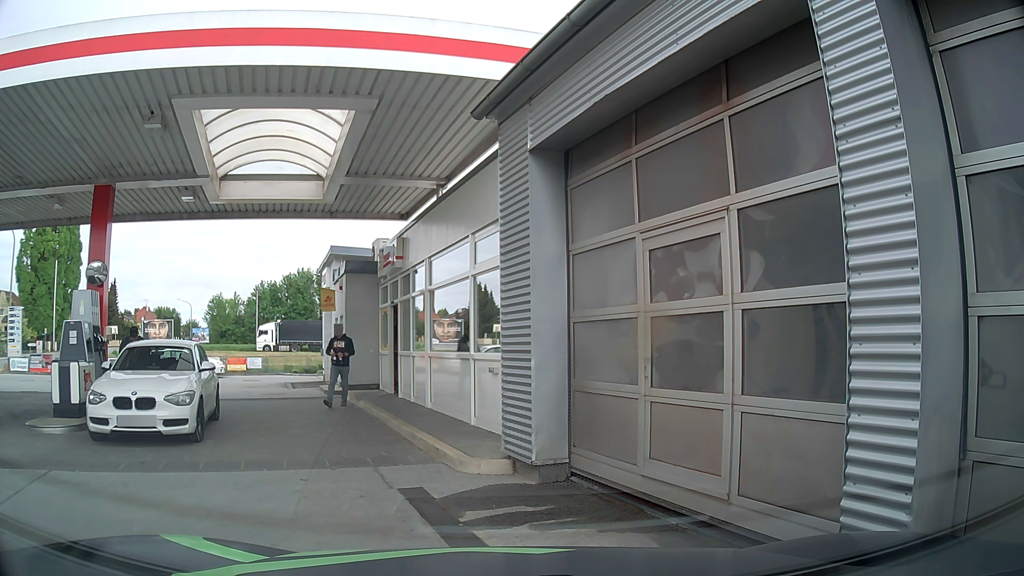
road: service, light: Day
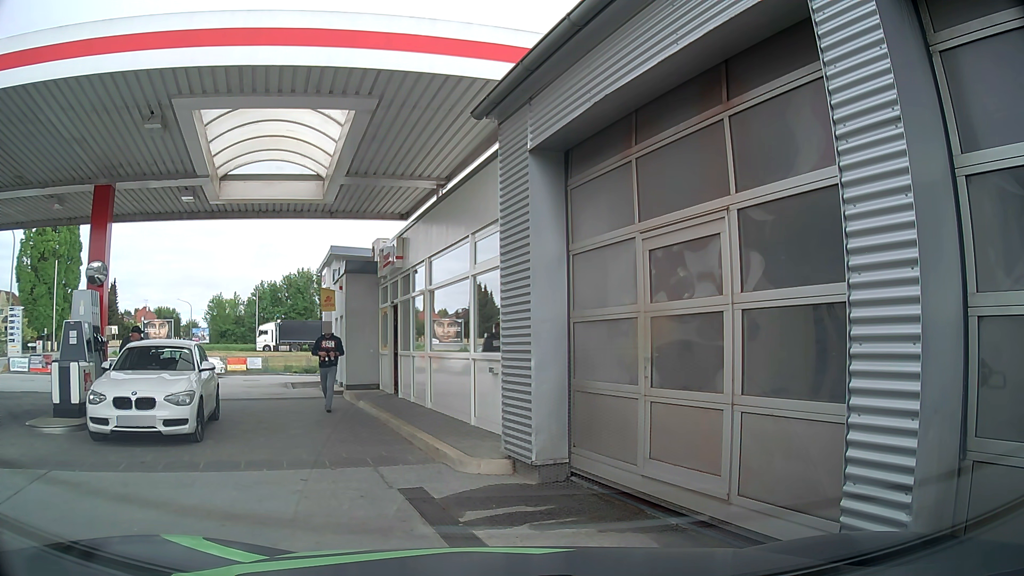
(0.0, 0.0) m; 0°
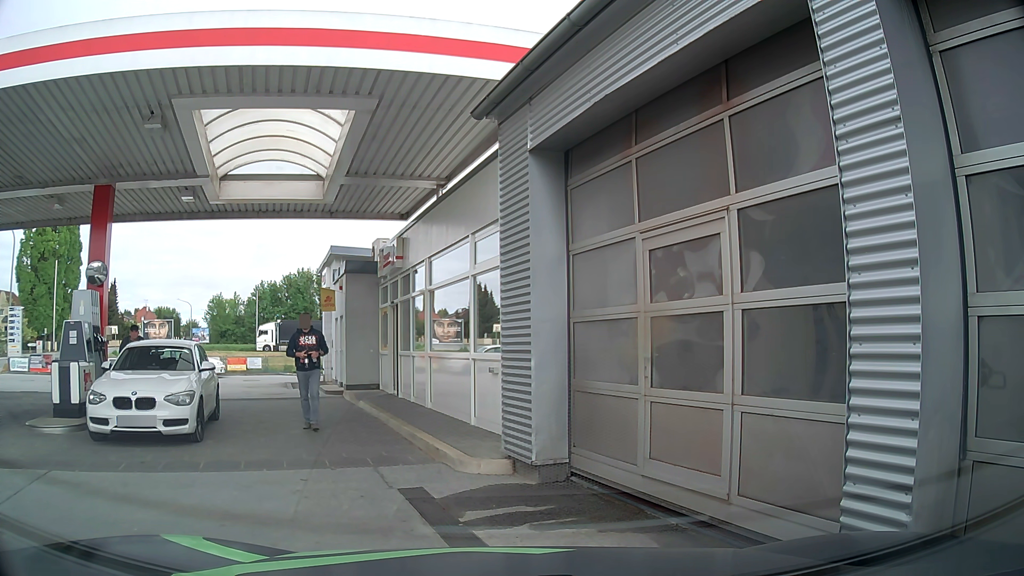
(0.0, 0.0) m; 0°
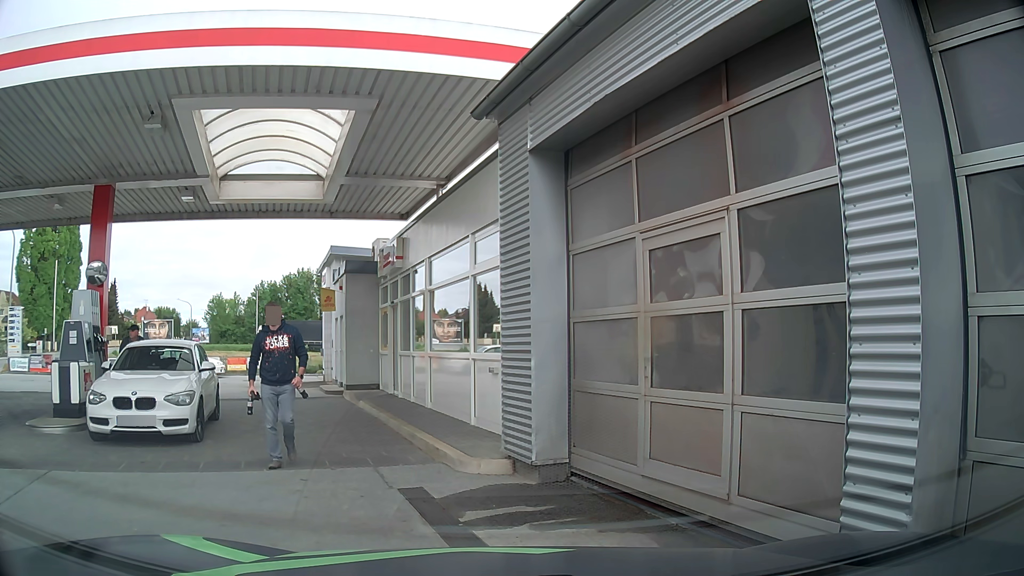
(0.0, 0.0) m; 0°
